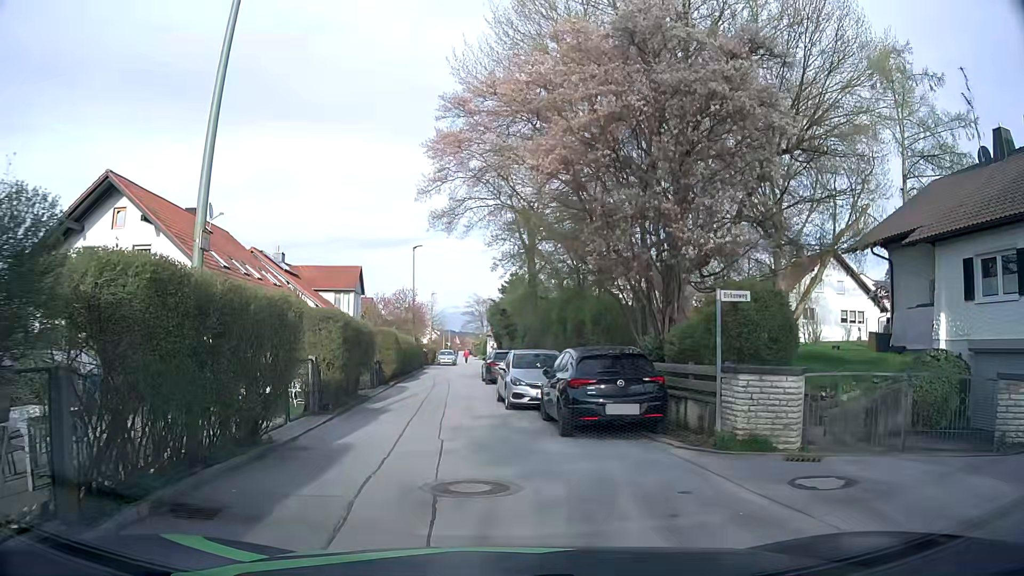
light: Day
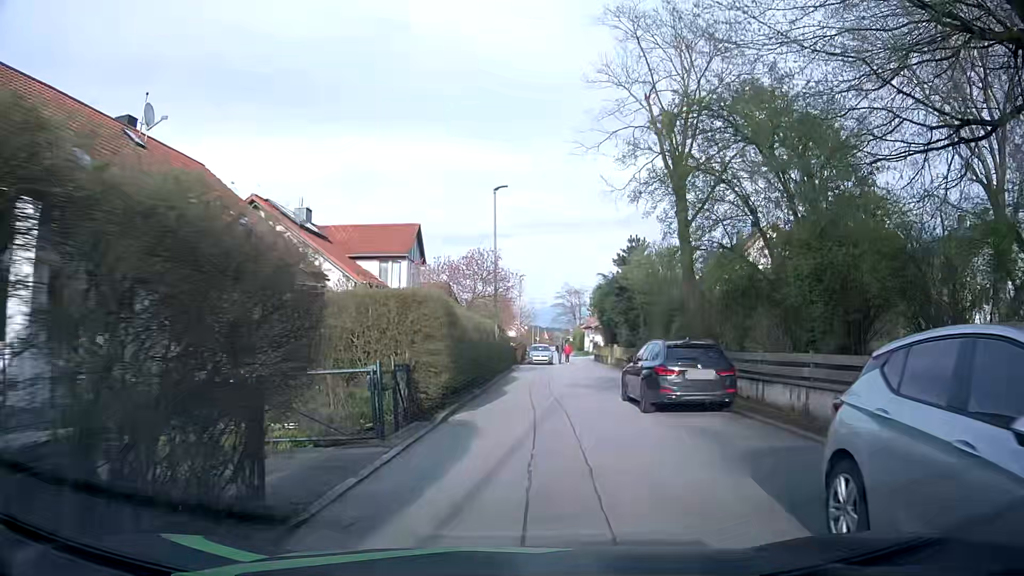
(-2.0, +15.4) m; -10°
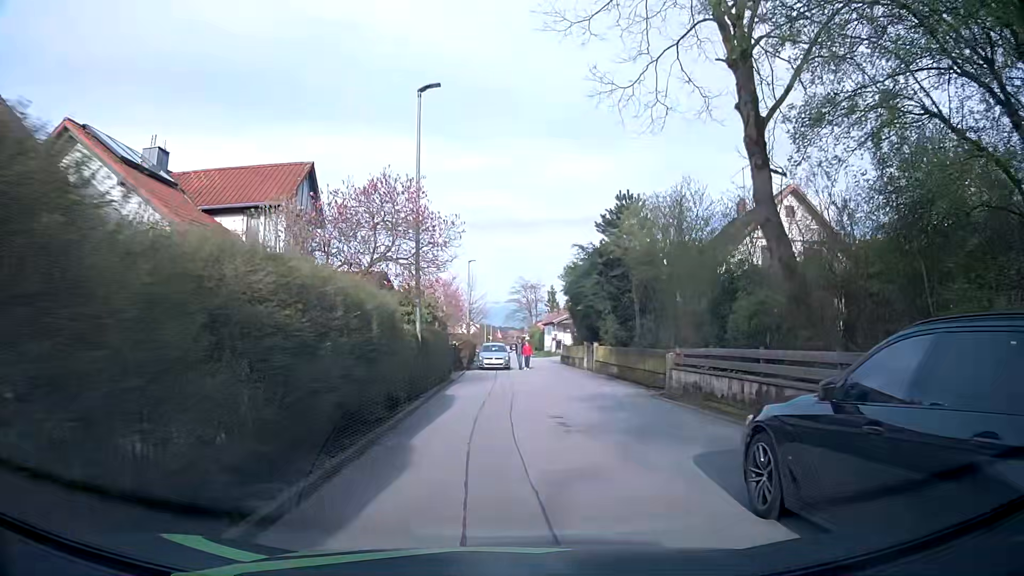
(+0.8, +11.7) m; +7°
(0, +10) (+1, +20) (+1, +30) (+1, +40) (+1, +50) (0, +60) (0, +70) (0, +80) (0, +90) (-1, +100) m
